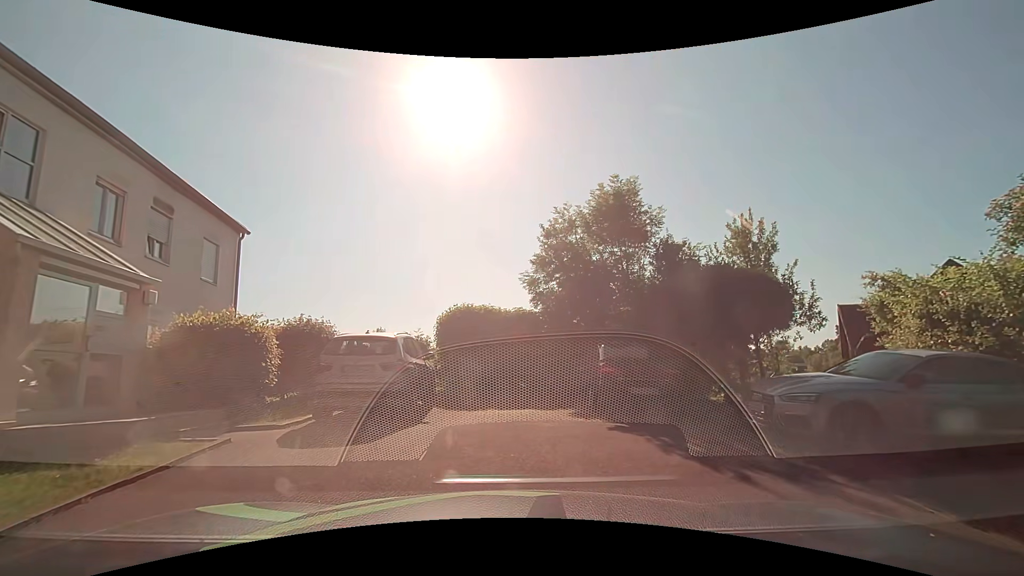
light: Day
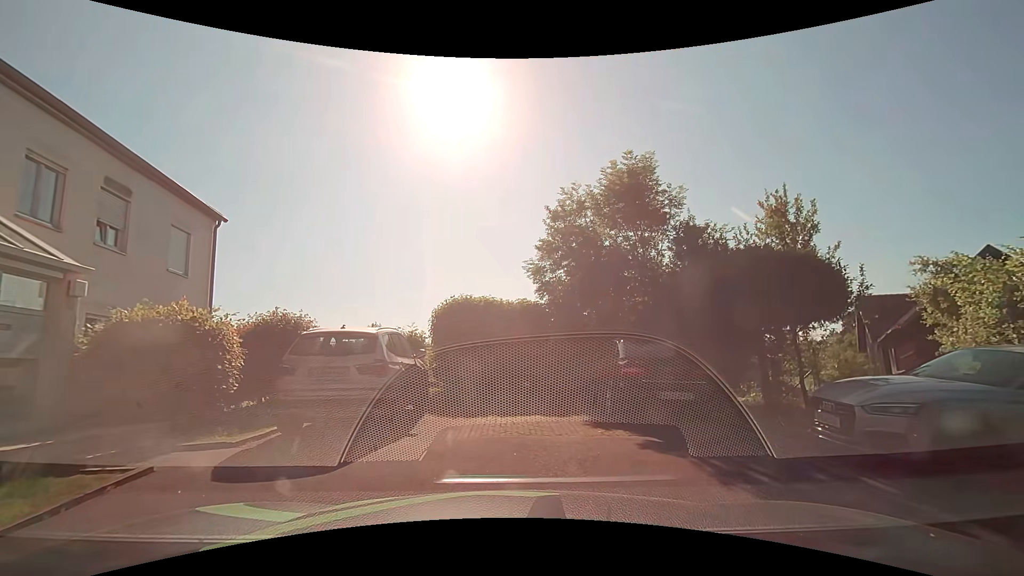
(0.0, +1.5) m; -2°
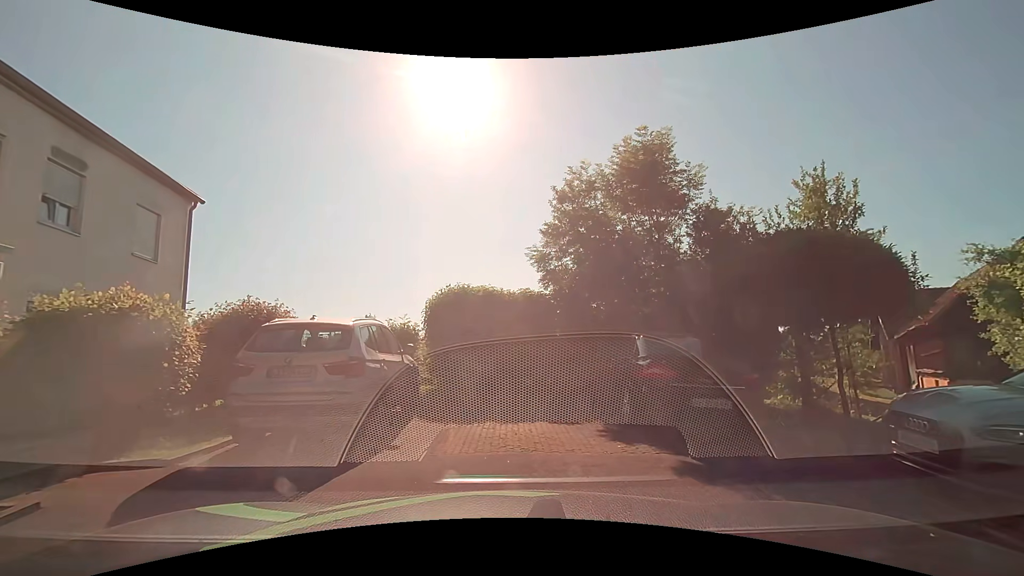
(0.0, +1.2) m; +2°
